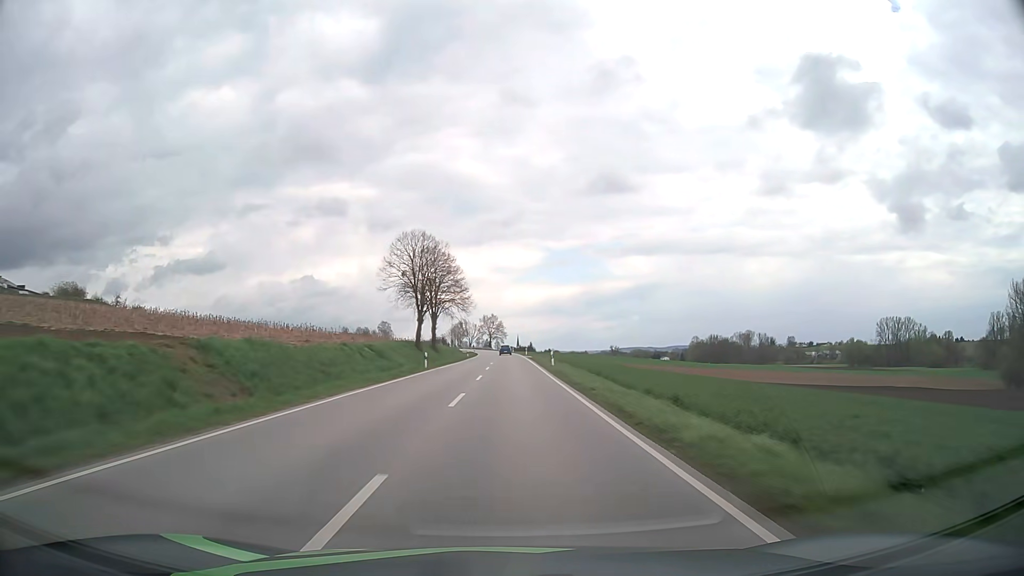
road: secondary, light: Day
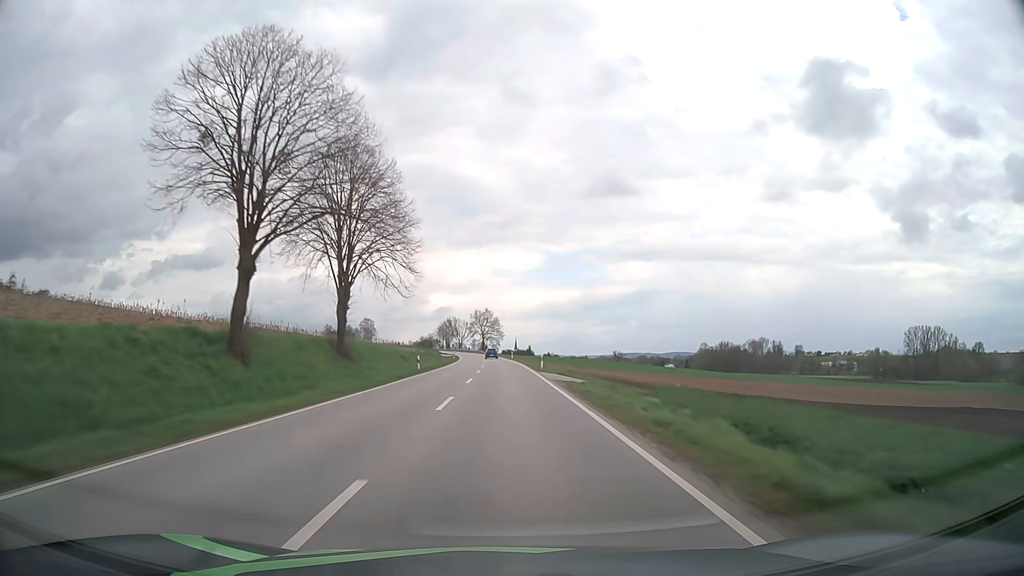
(+0.3, +48.4) m; 0°
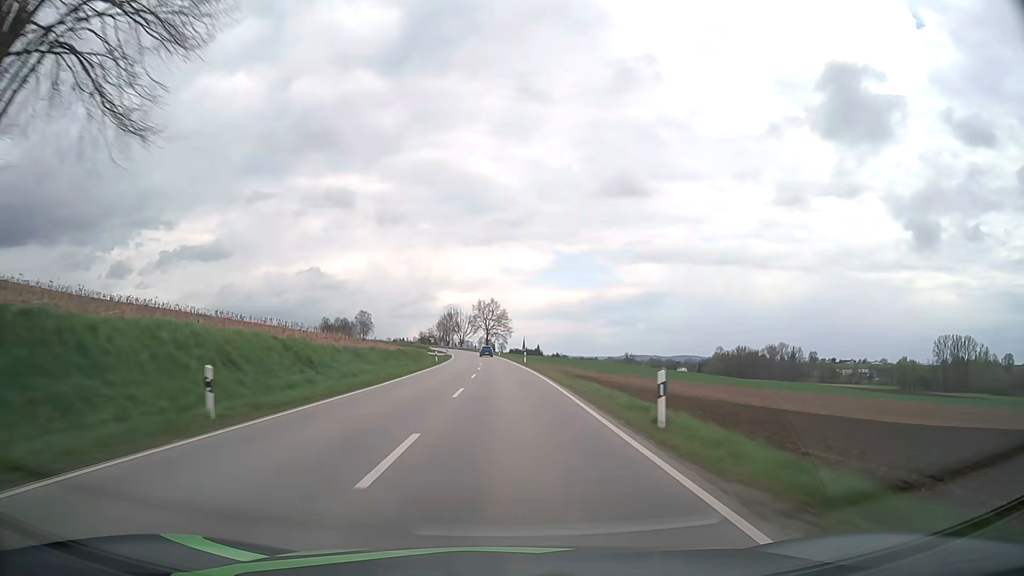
(-0.2, +32.4) m; -1°
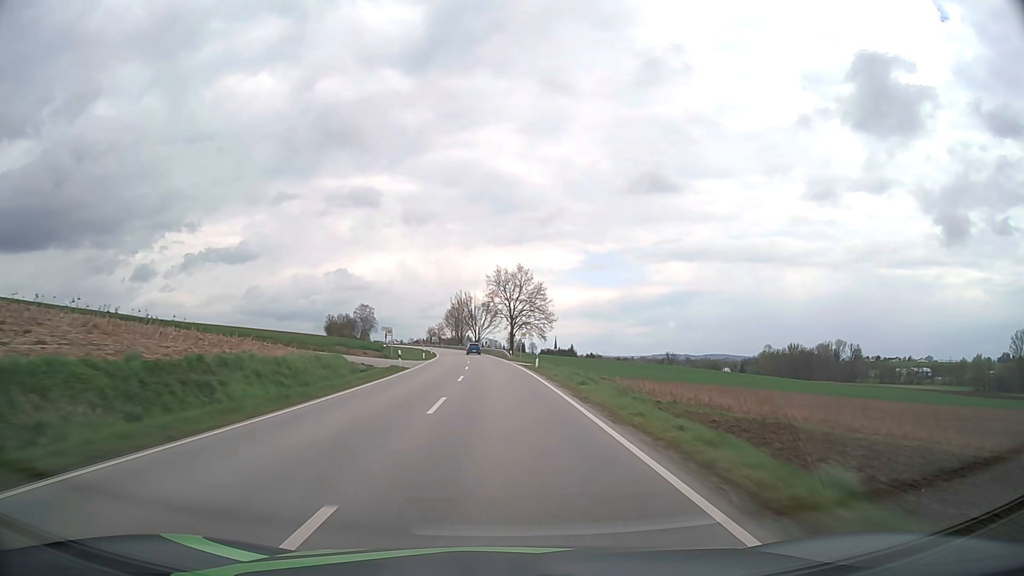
(-0.9, +65.2) m; -2°
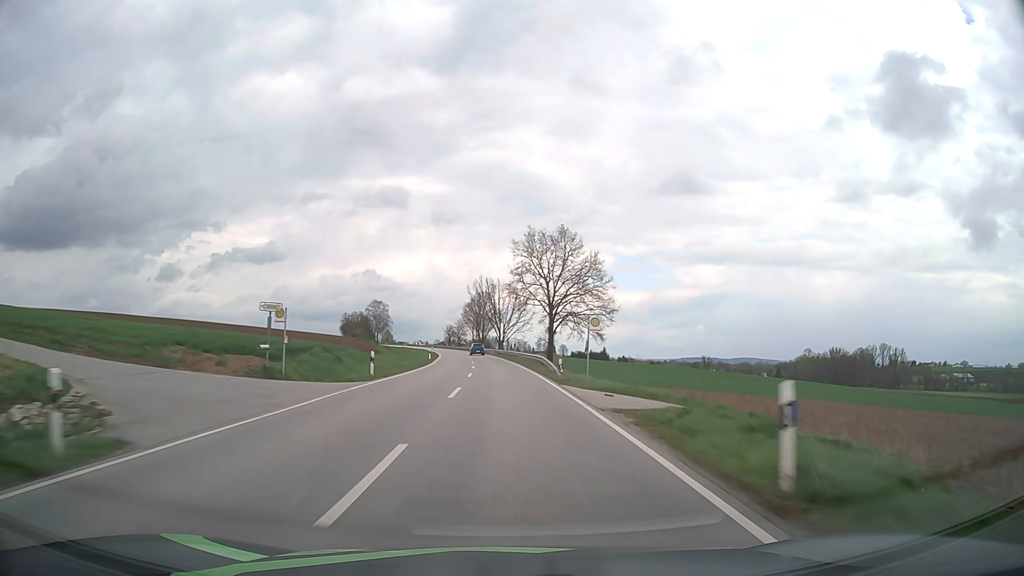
(-0.6, +32.7) m; -2°
